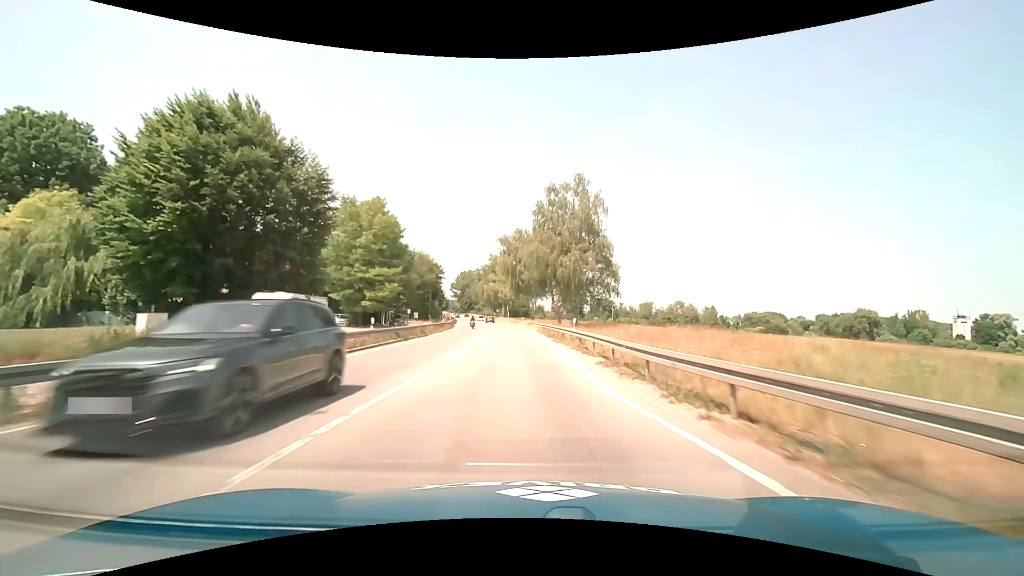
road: trunk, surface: asphalt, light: Day
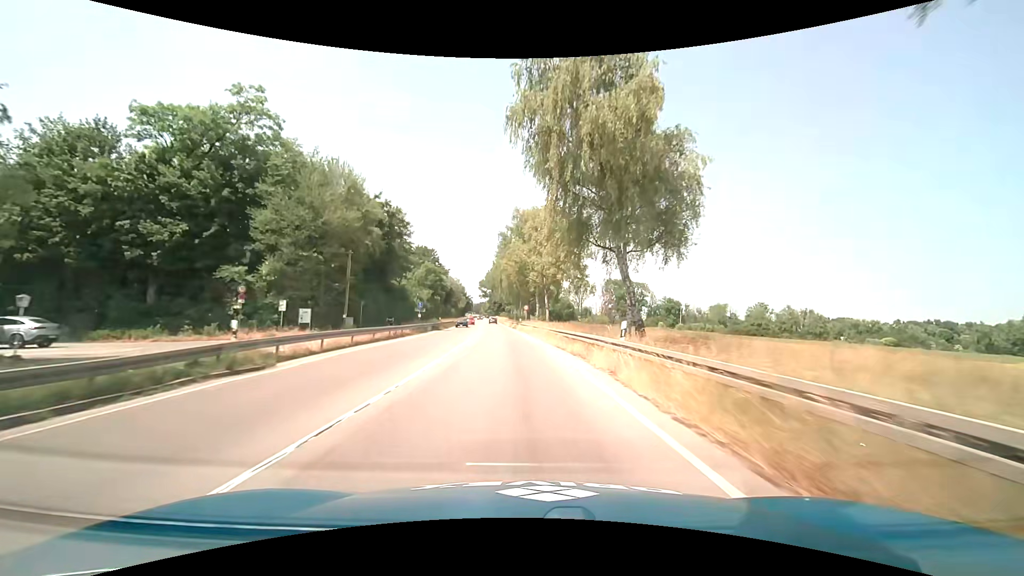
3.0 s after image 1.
(-2.5, +61.3) m; -4°
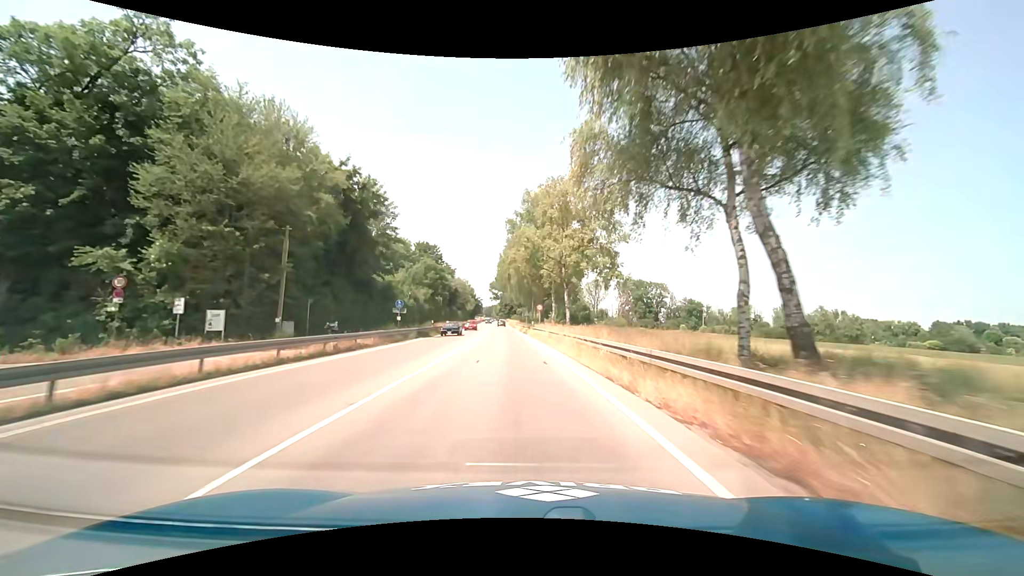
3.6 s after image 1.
(-0.2, +12.3) m; -2°
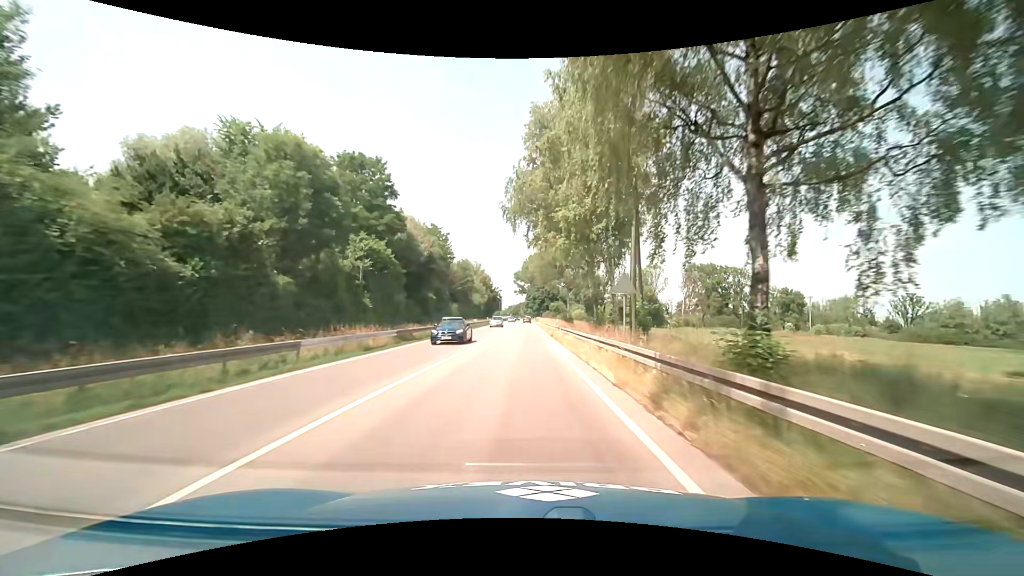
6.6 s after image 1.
(-2.6, +60.6) m; -4°
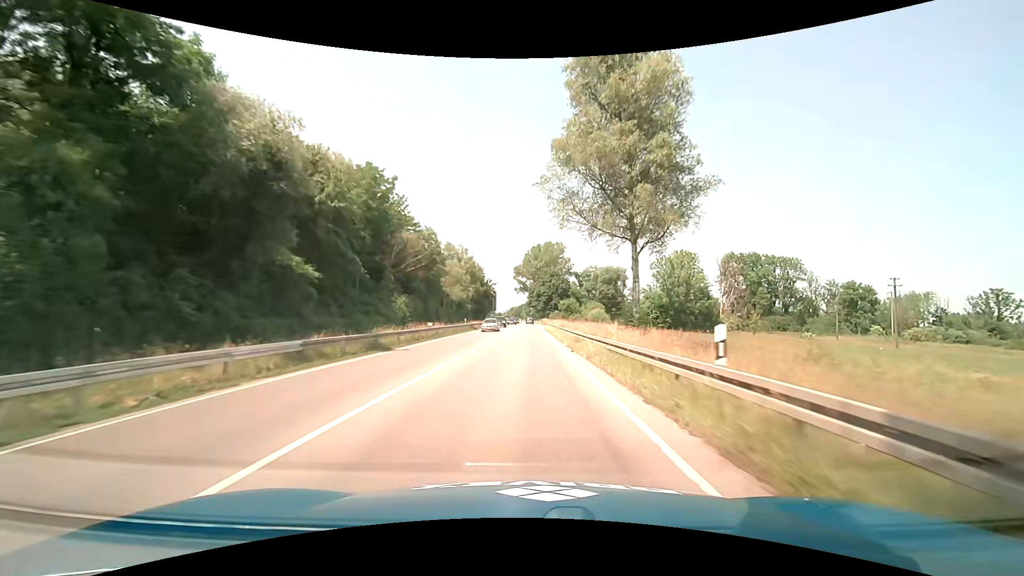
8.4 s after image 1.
(0.0, +36.3) m; 0°
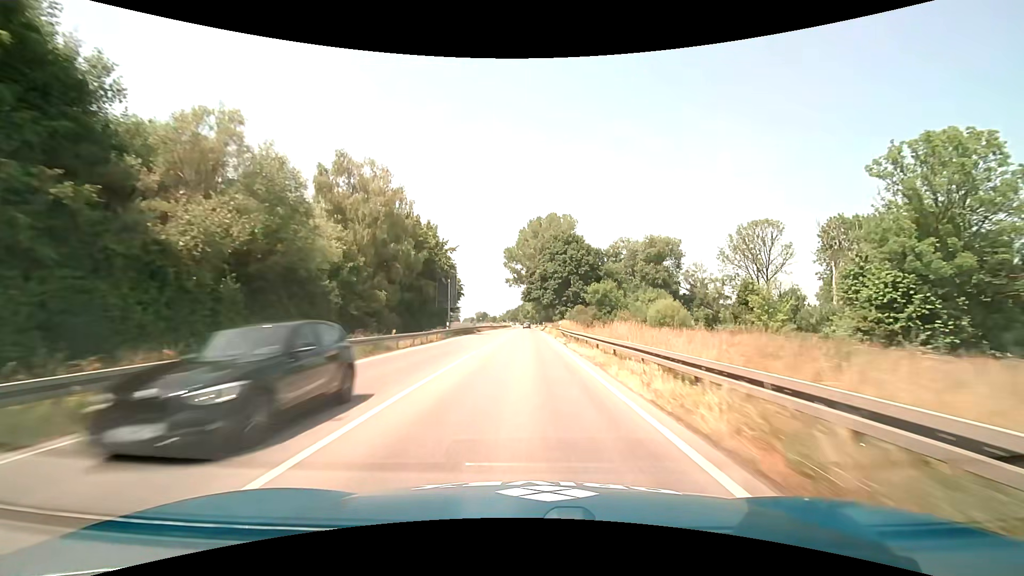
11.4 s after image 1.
(+0.2, +60.8) m; 0°
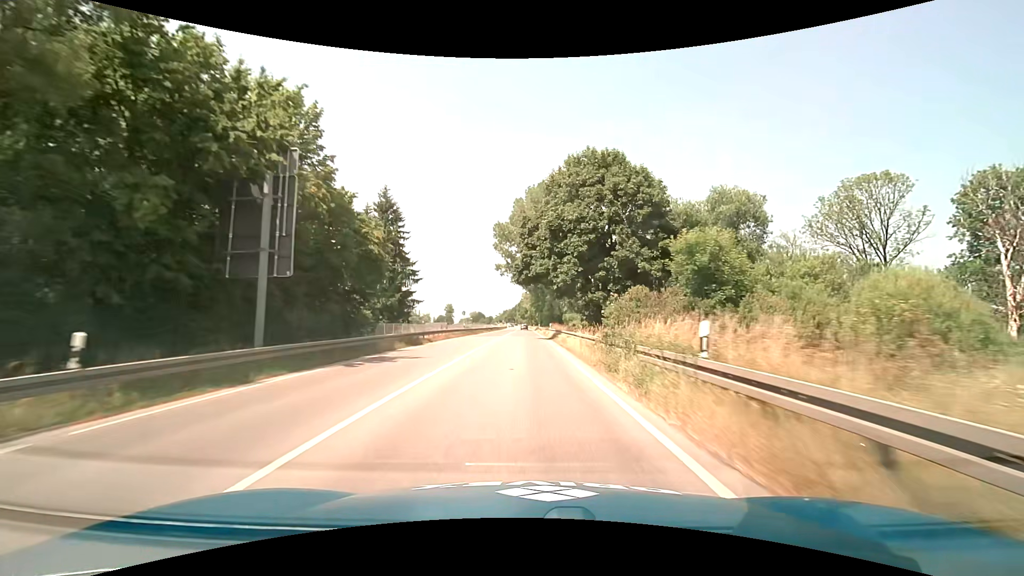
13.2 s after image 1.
(+0.1, +36.7) m; 0°
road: primary
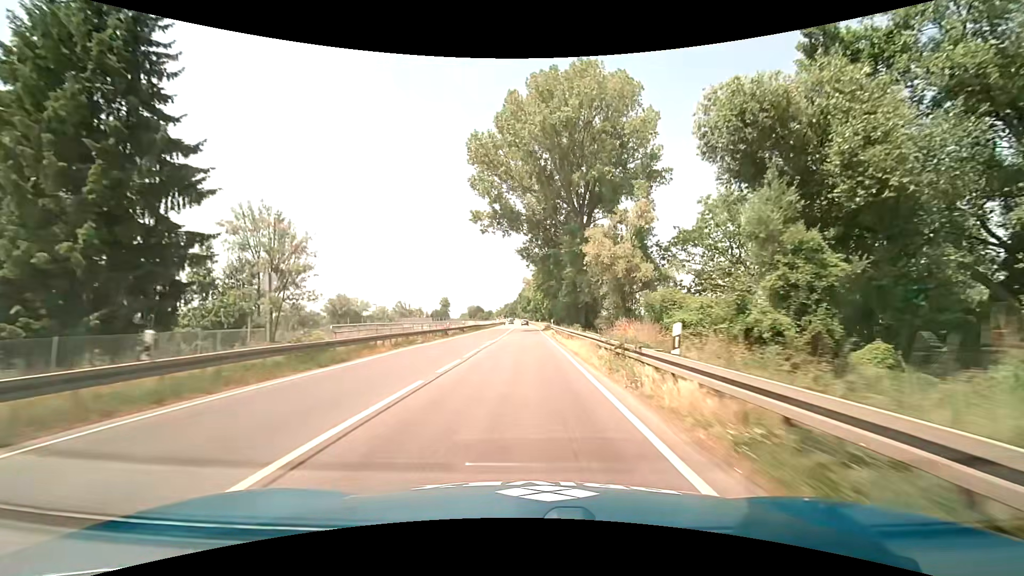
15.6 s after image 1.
(-0.1, +48.9) m; 0°
(0, +10) (0, +20) (0, +30) (0, +40) (0, +50) (0, +60) (0, +70) (0, +80) (0, +90) (0, +100) m
